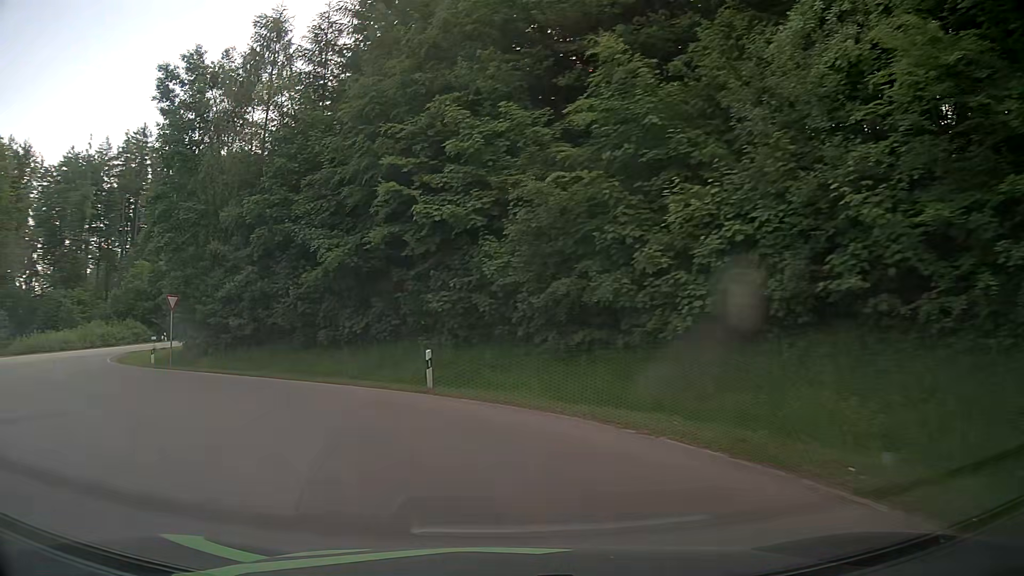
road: tertiary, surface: asphalt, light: Day
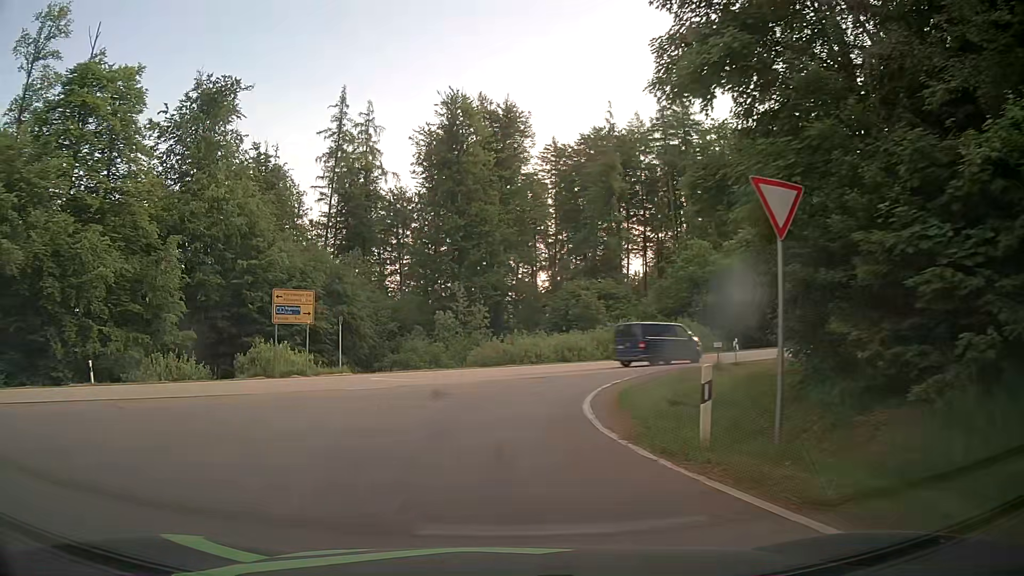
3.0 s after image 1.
(-10.6, +20.5) m; -50°
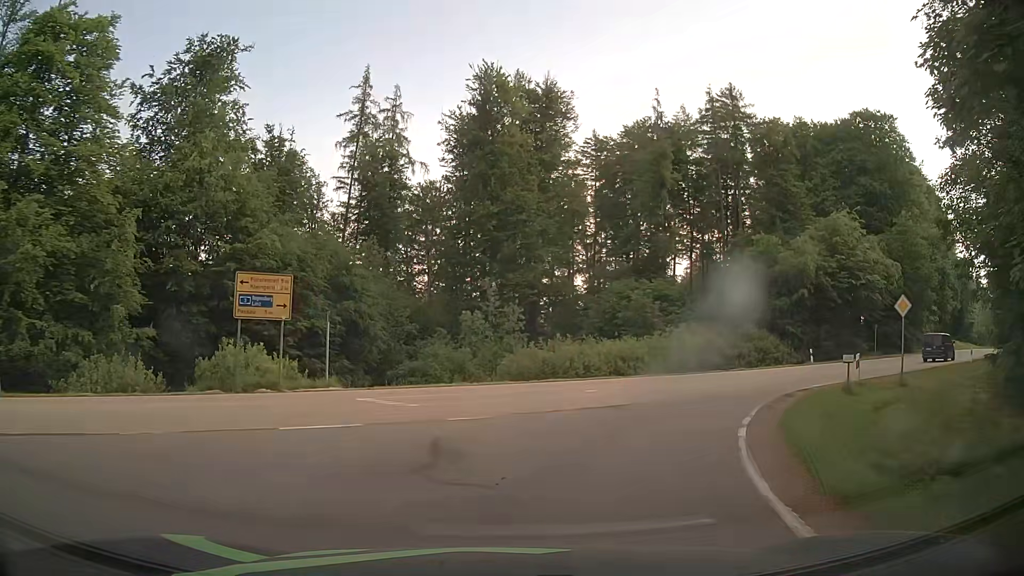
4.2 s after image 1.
(-0.4, +8.2) m; -4°
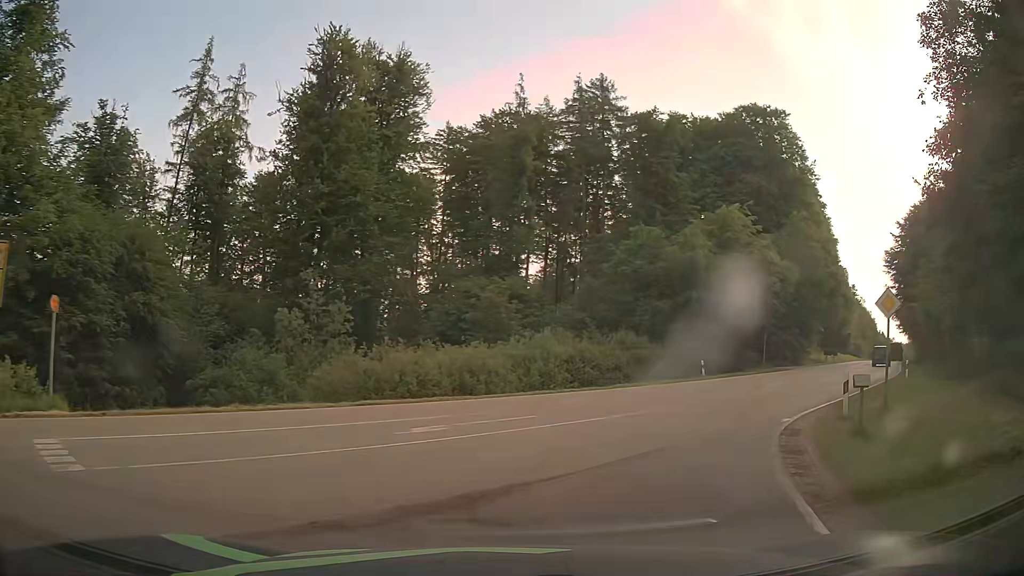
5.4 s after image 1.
(+0.9, +8.4) m; +13°
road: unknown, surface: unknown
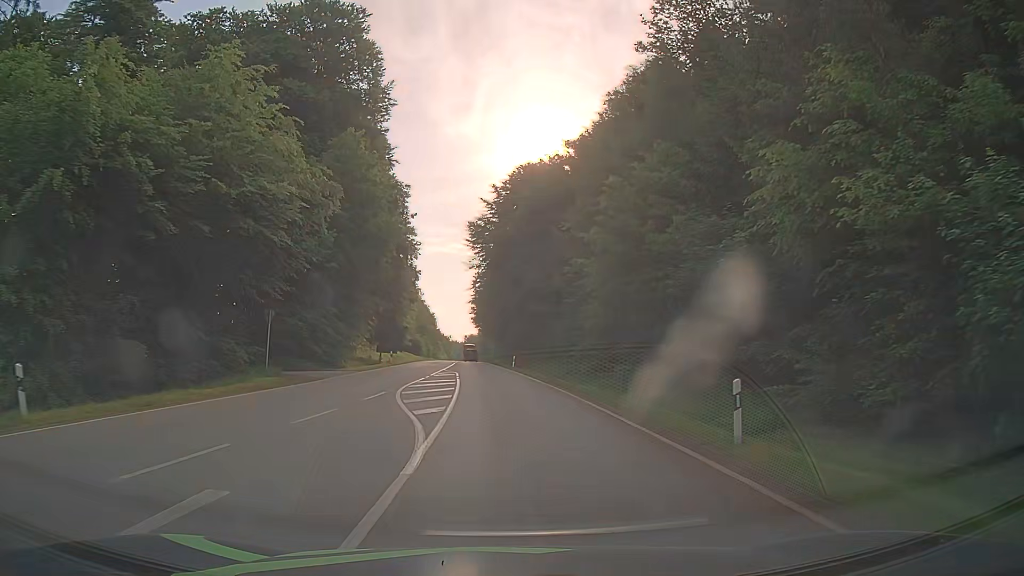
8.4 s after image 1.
(+11.2, +25.5) m; +39°
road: secondary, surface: asphalt
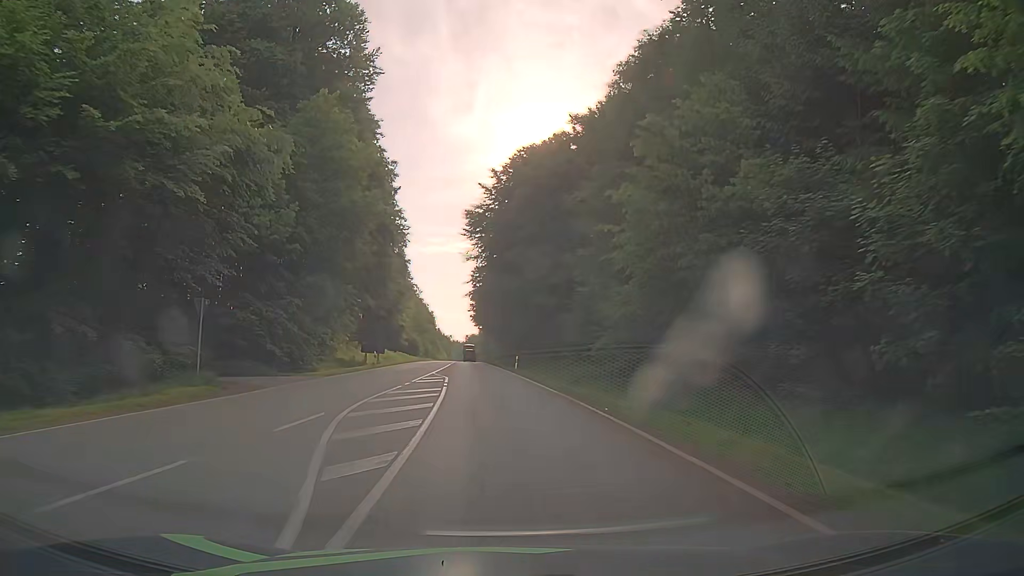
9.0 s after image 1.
(+0.1, +7.7) m; 0°
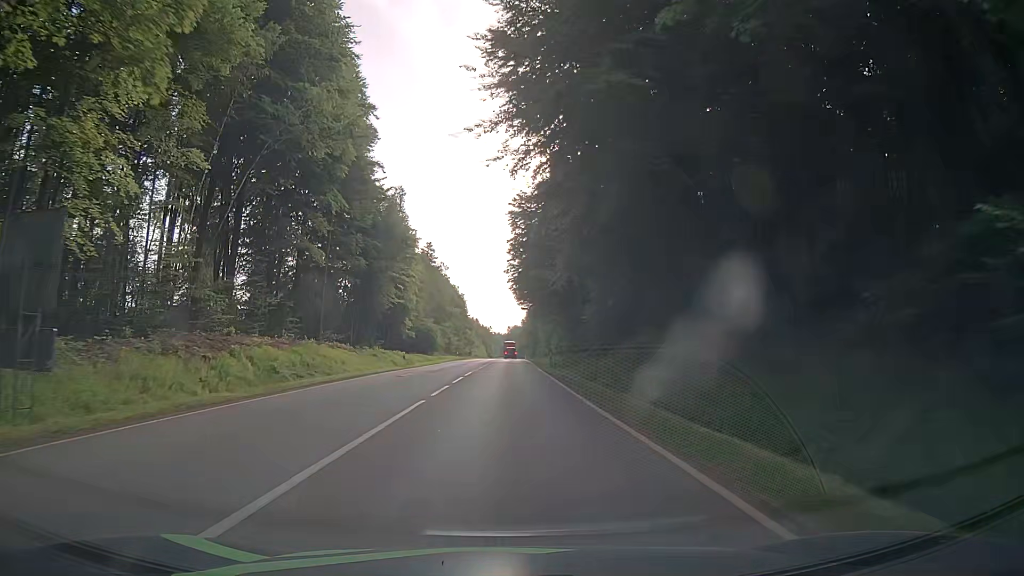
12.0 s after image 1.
(-1.4, +47.7) m; -3°
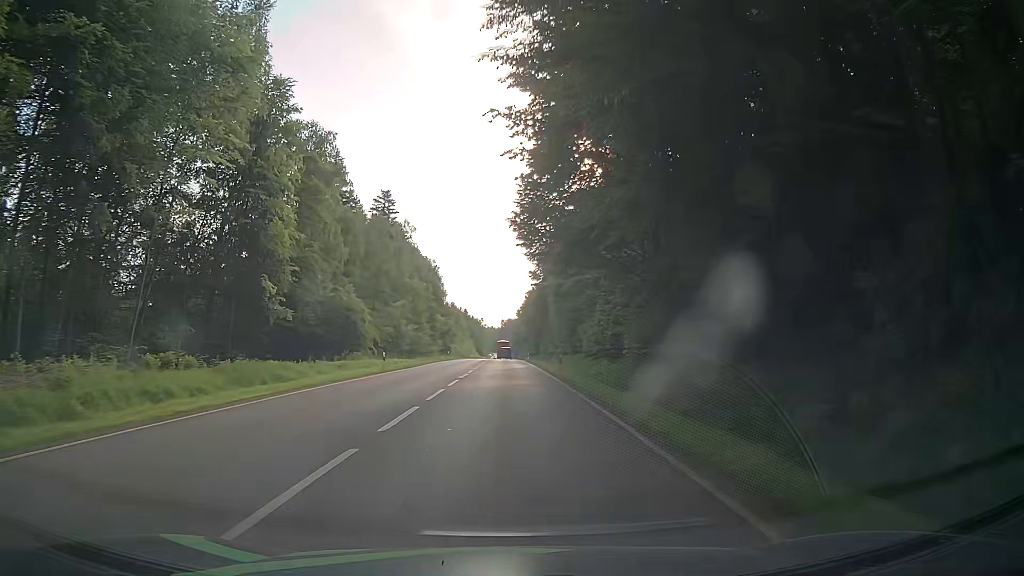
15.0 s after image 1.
(+0.5, +49.3) m; +1°
(0, +10) (0, +20) (0, +30) (0, +40) (0, +50) (0, +60) (0, +70) (0, +80) (0, +90) (0, +100) m
